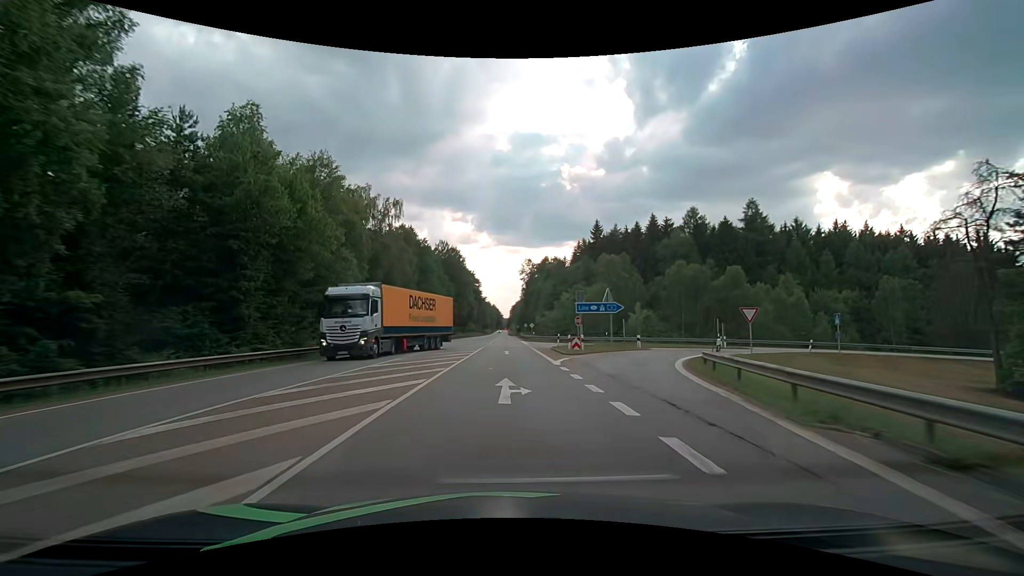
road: secondary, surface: asphalt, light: Day
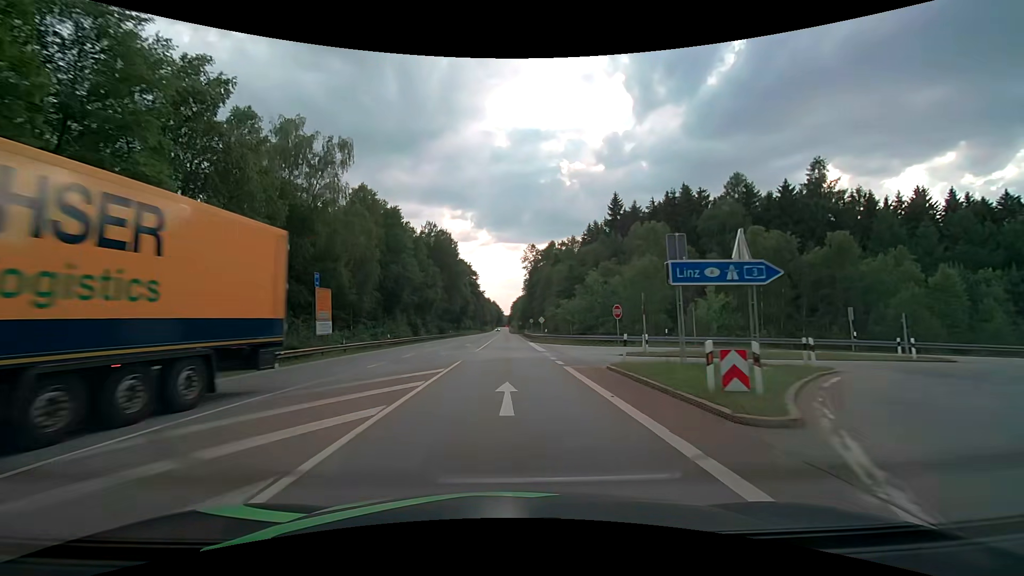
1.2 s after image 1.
(+0.1, +21.4) m; 0°
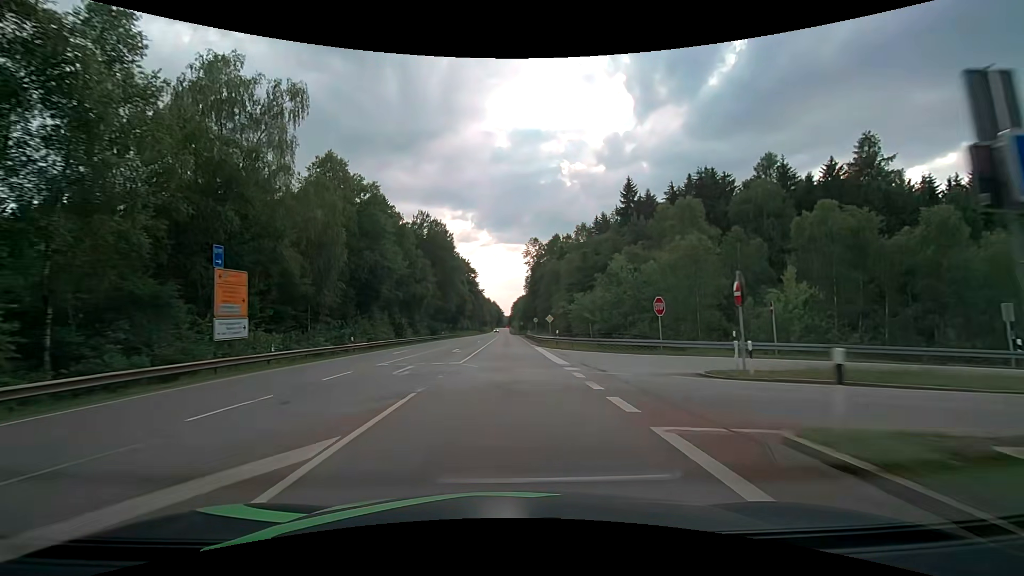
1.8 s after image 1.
(0.0, +10.7) m; 0°
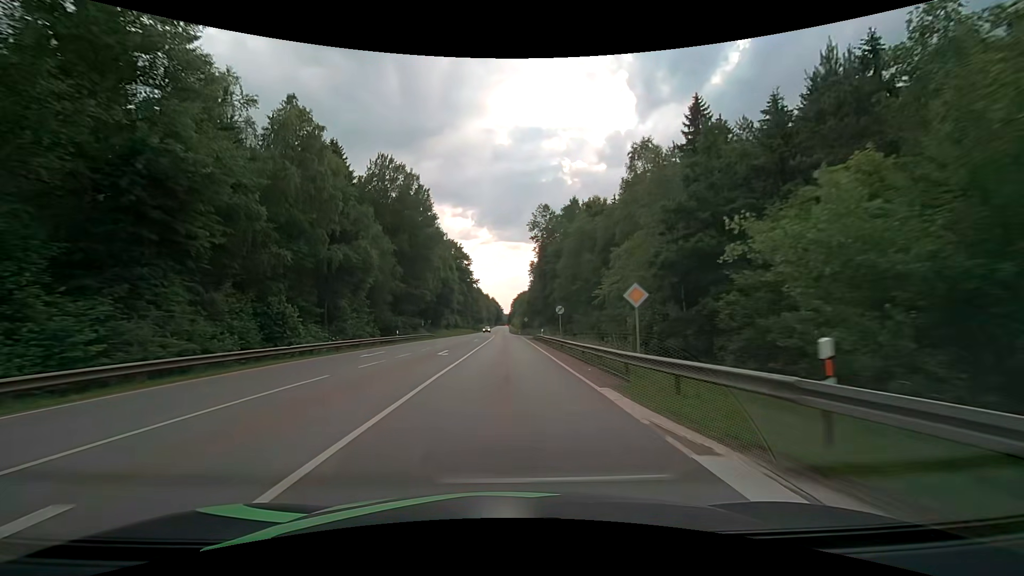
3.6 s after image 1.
(-0.1, +32.3) m; 0°
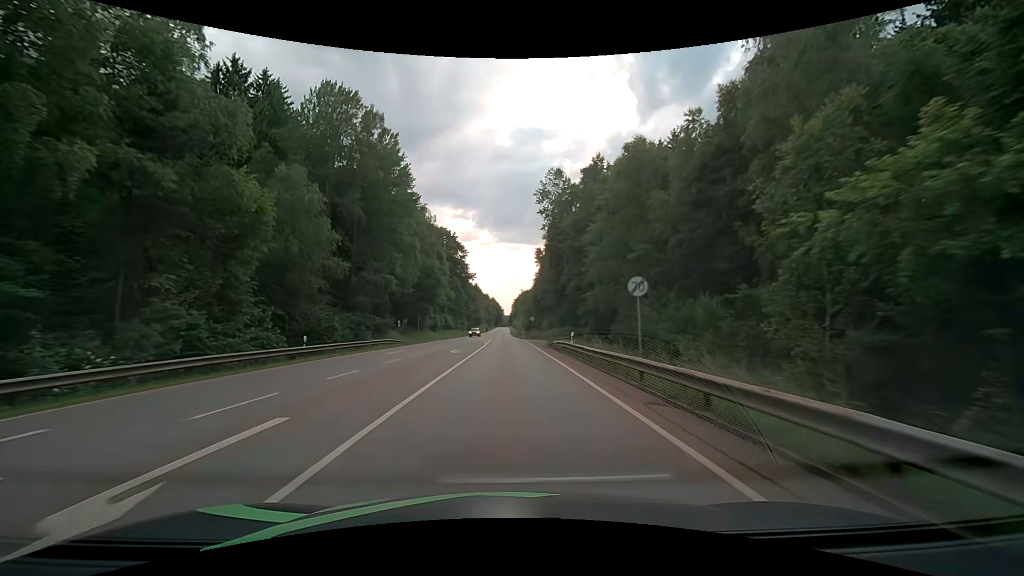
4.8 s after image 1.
(-0.1, +21.5) m; 0°
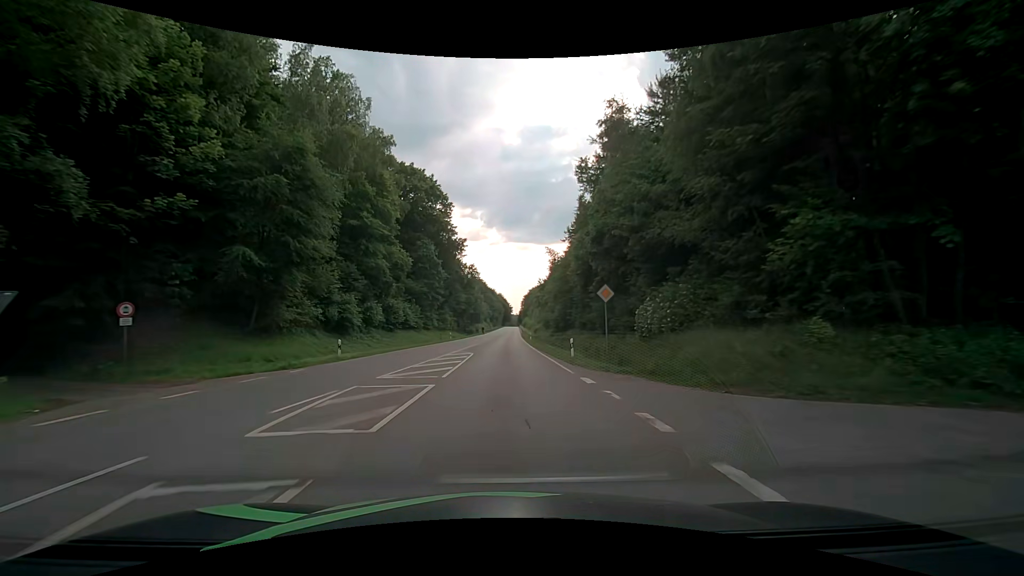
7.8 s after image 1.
(-0.1, +53.6) m; -2°
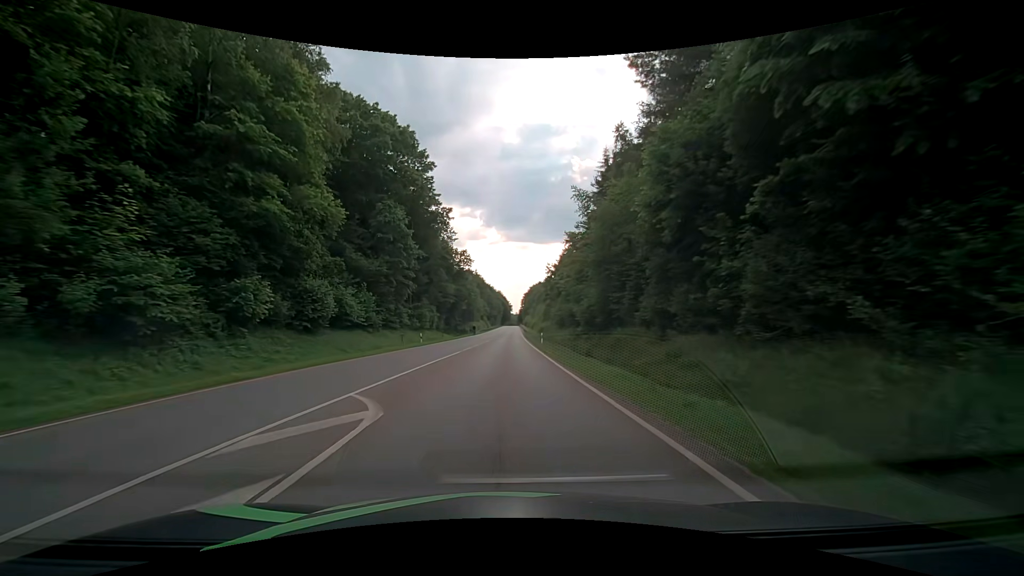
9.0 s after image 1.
(+0.3, +21.5) m; +1°
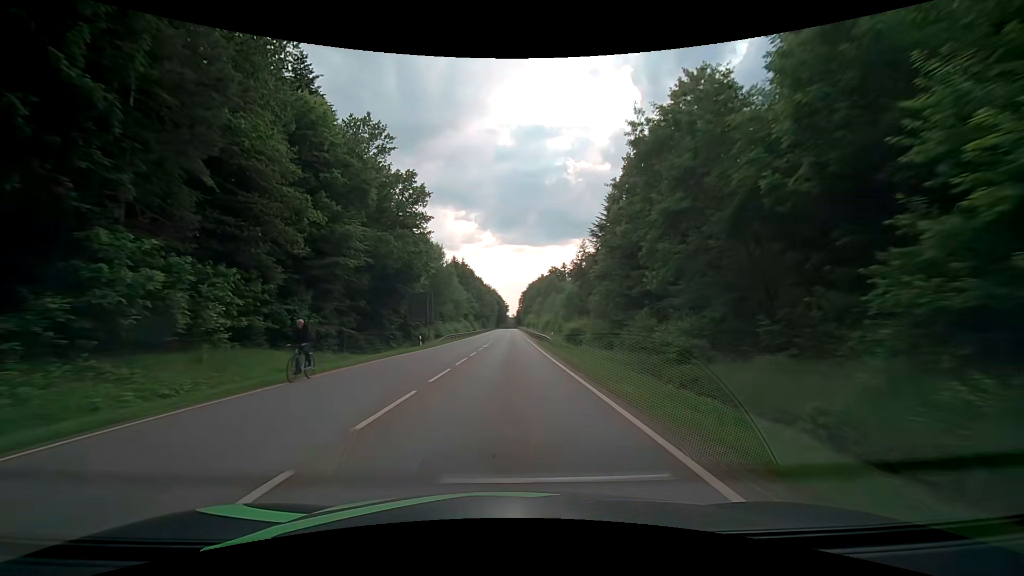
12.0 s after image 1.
(0.0, +53.8) m; +1°
(0, +10) (0, +20) (0, +30) (0, +40) (0, +50) (0, +60) (0, +70) (-1, +80) (-1, +90) (-1, +100) m
